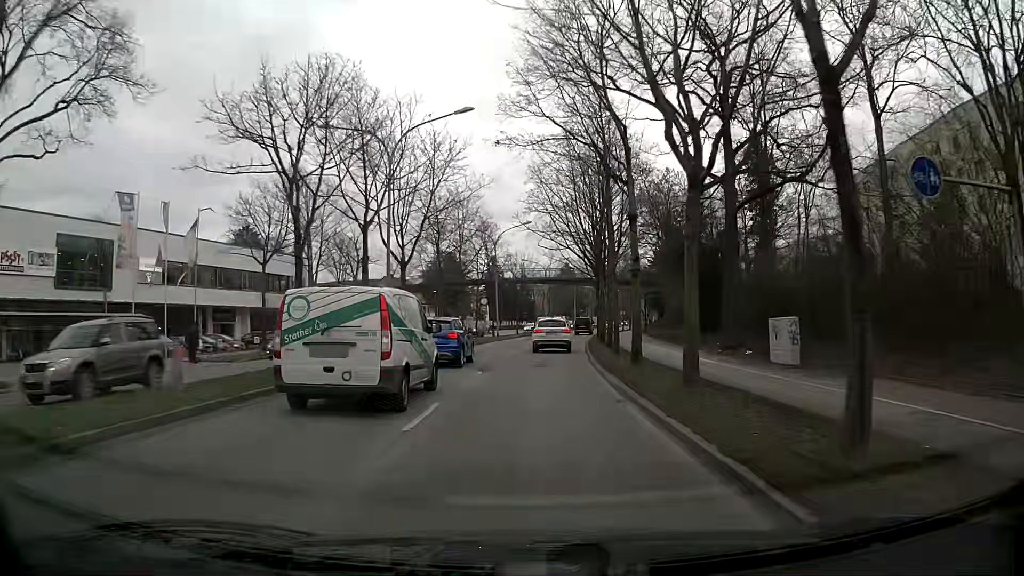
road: primary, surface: asphalt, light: Day
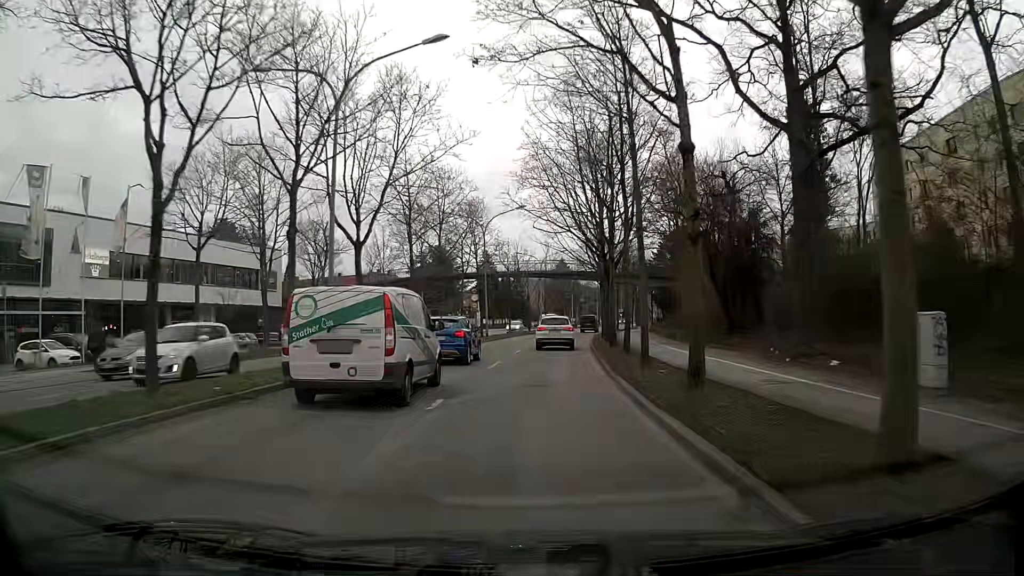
(0.0, +7.2) m; 0°
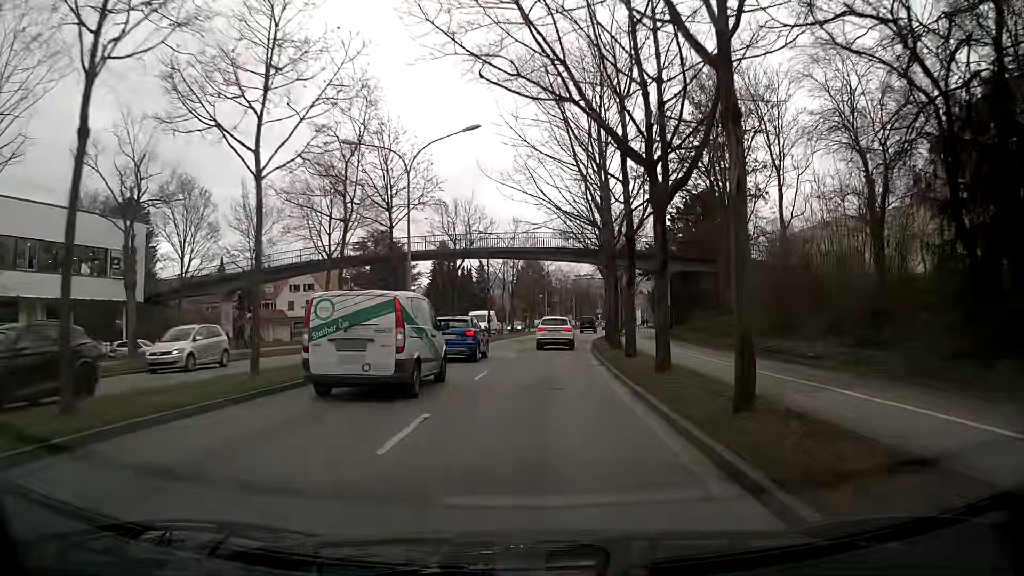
(+0.5, +21.6) m; +3°
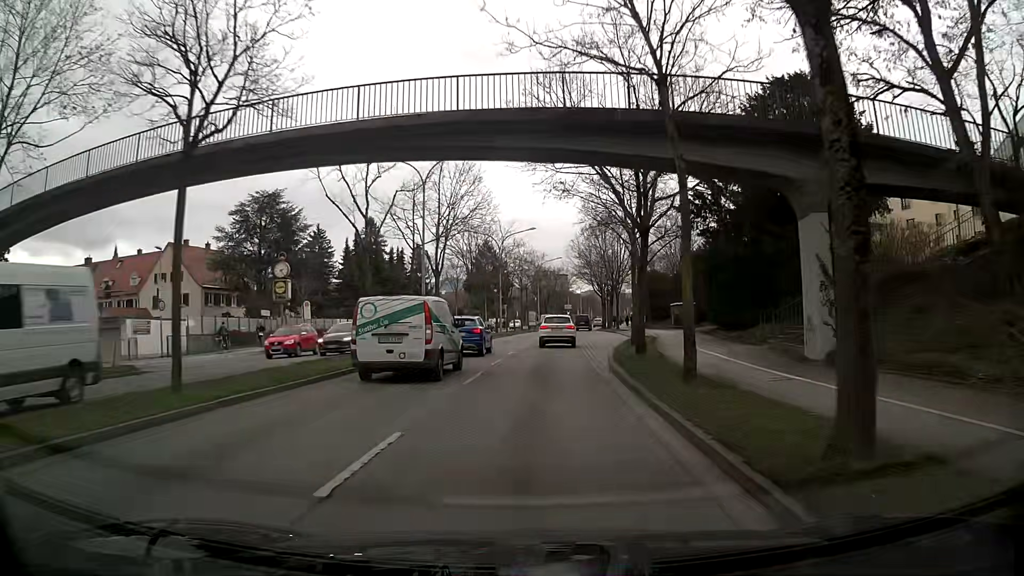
(+0.8, +28.8) m; +4°
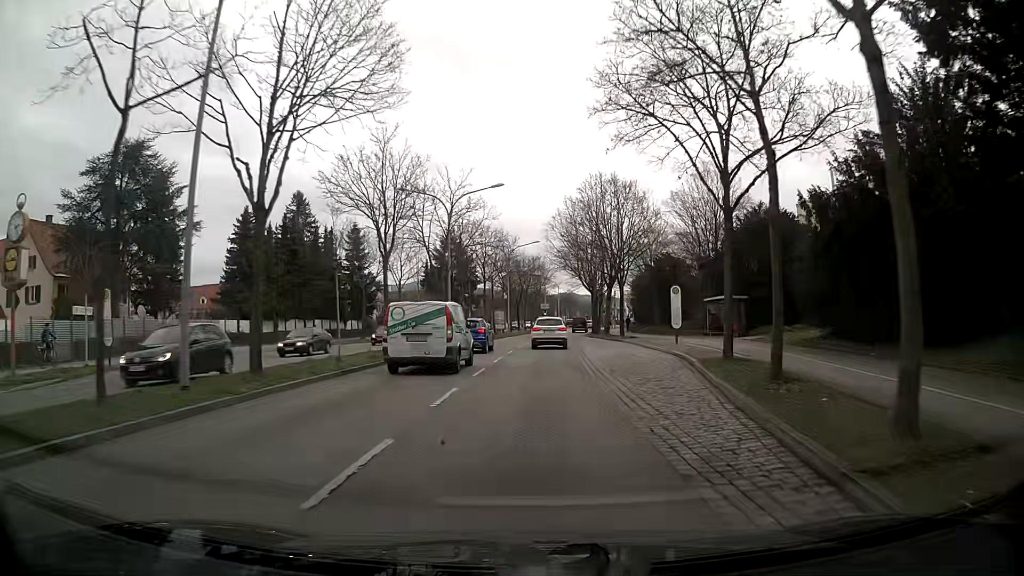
(+0.4, +21.3) m; +3°
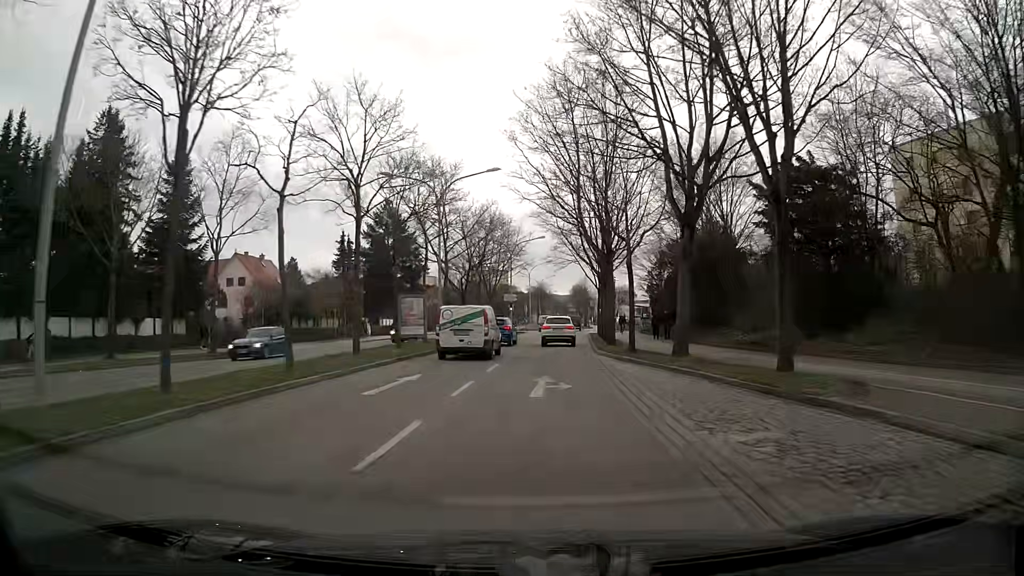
(+0.5, +34.8) m; +2°
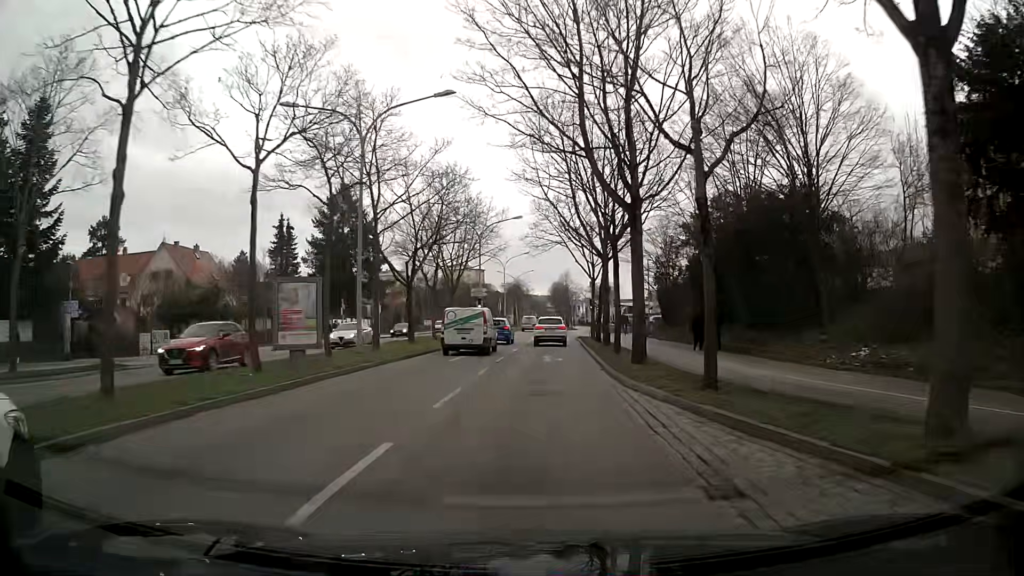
(+0.3, +13.5) m; +1°
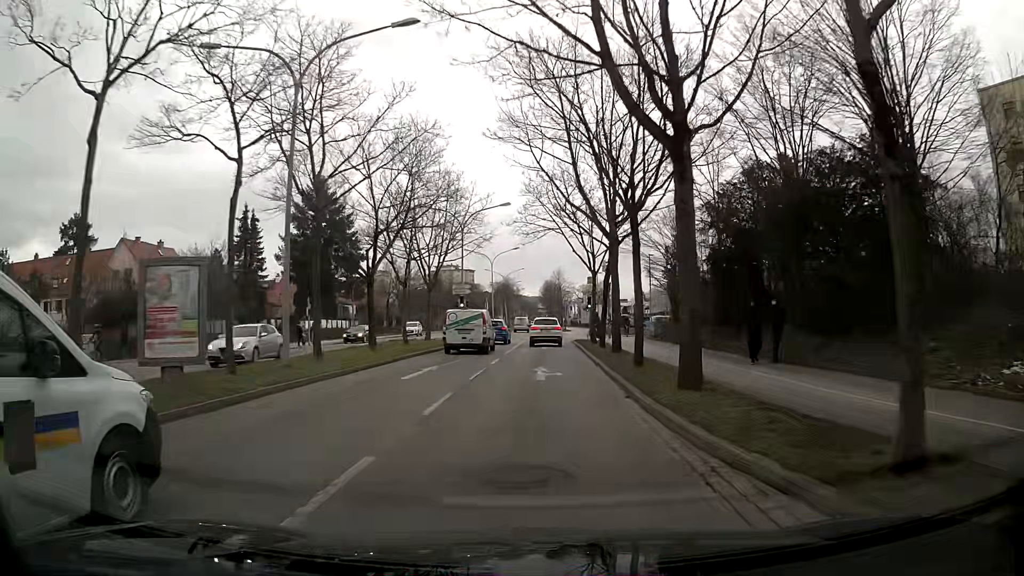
(+0.1, +6.7) m; +1°
(0, +10) (+1, +20) (+1, +30) (+1, +40) (+2, +50) (+2, +60) (+3, +70) (+3, +80) (+3, +90) (+3, +100) m
